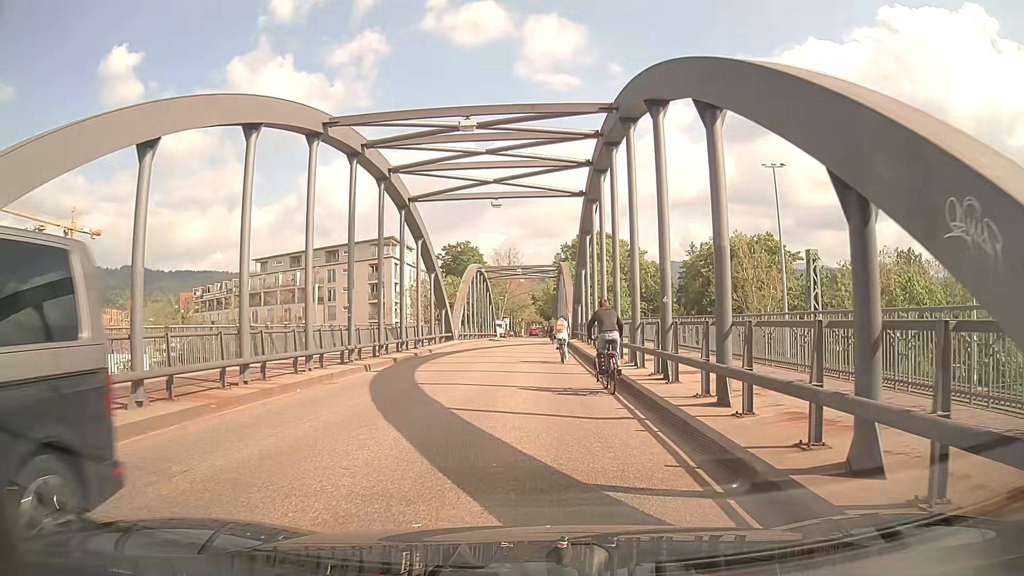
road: residential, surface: asphalt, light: Day
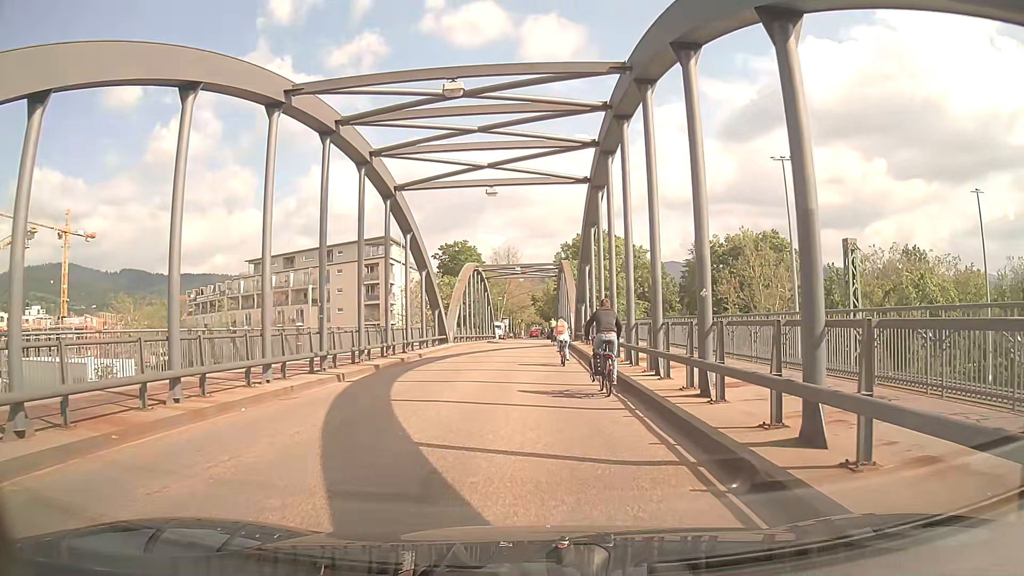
(0.0, +3.0) m; 0°
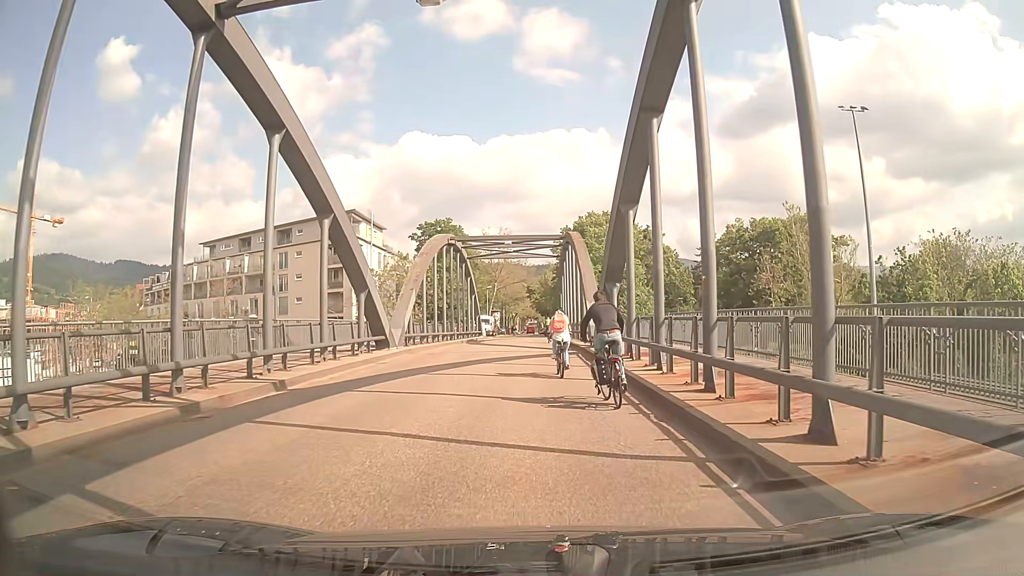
(-0.2, +16.6) m; 0°
(0, +10) (0, +20) (-2, +30) (-2, +40) (-2, +50) (-1, +60) (0, +70) (-1, +80) (-1, +90) (-1, +100) m
